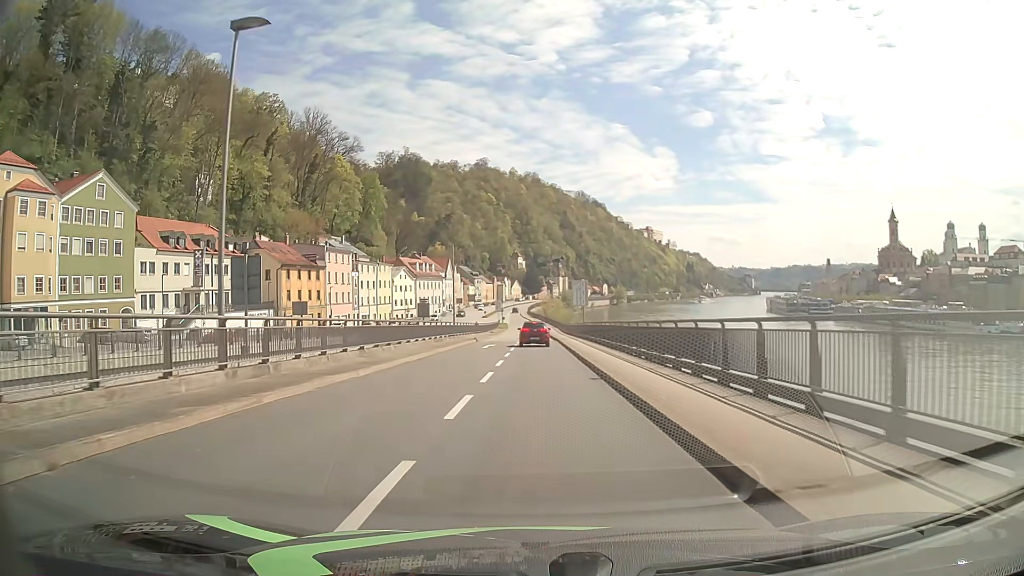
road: primary_link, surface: asphalt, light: Day
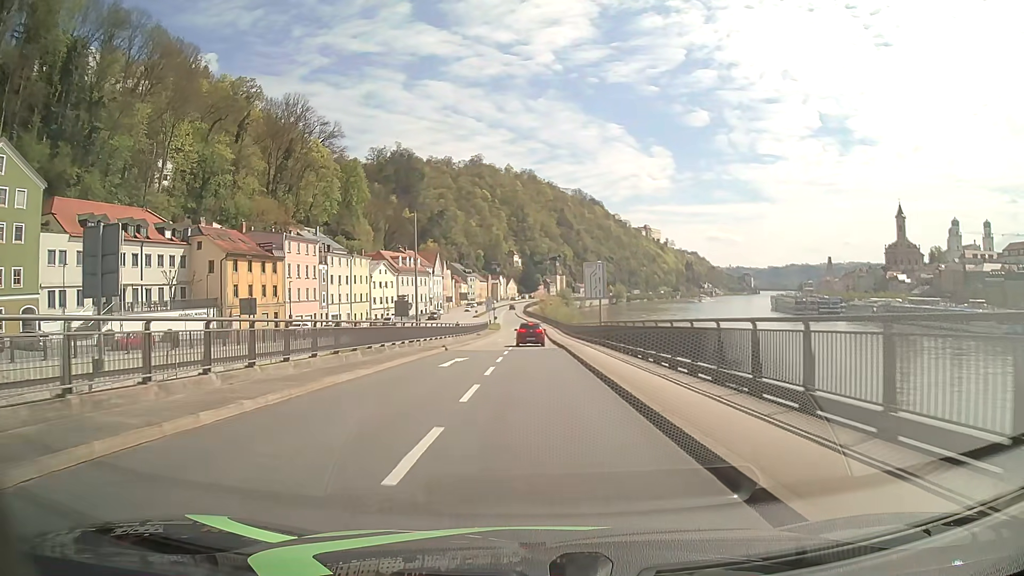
(0.0, +15.7) m; 0°
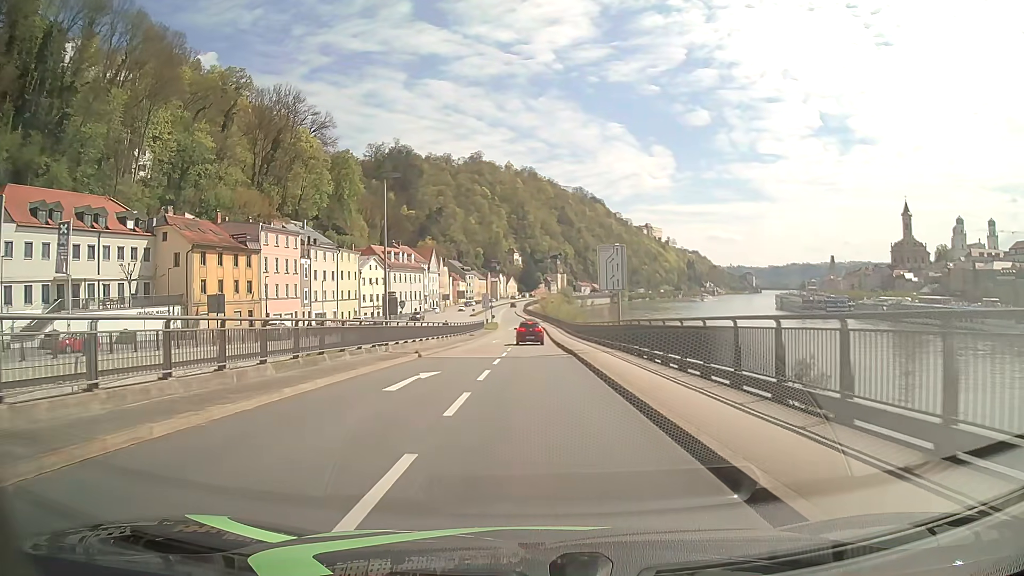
(0.0, +8.0) m; 0°
